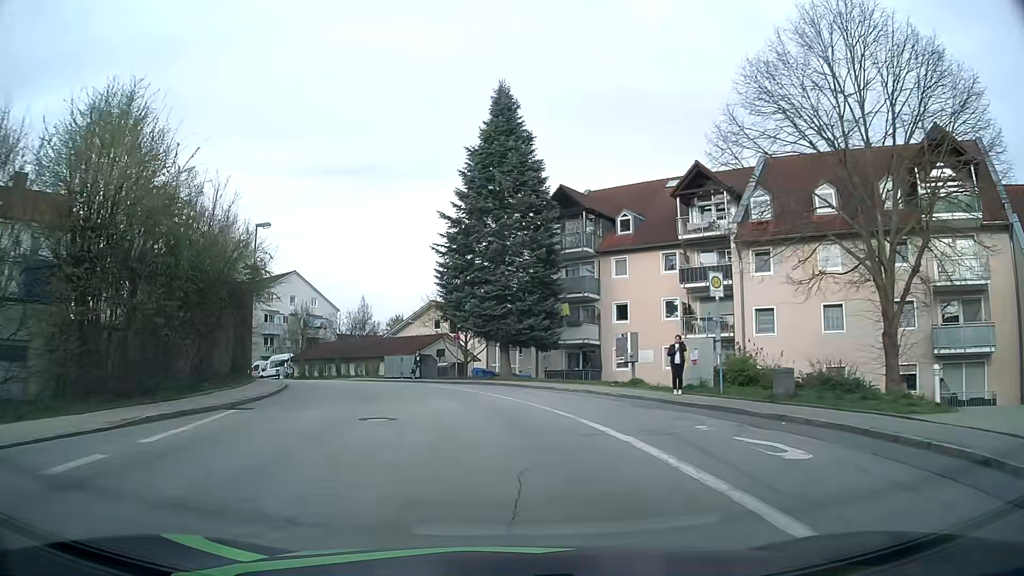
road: residential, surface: asphalt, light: Day
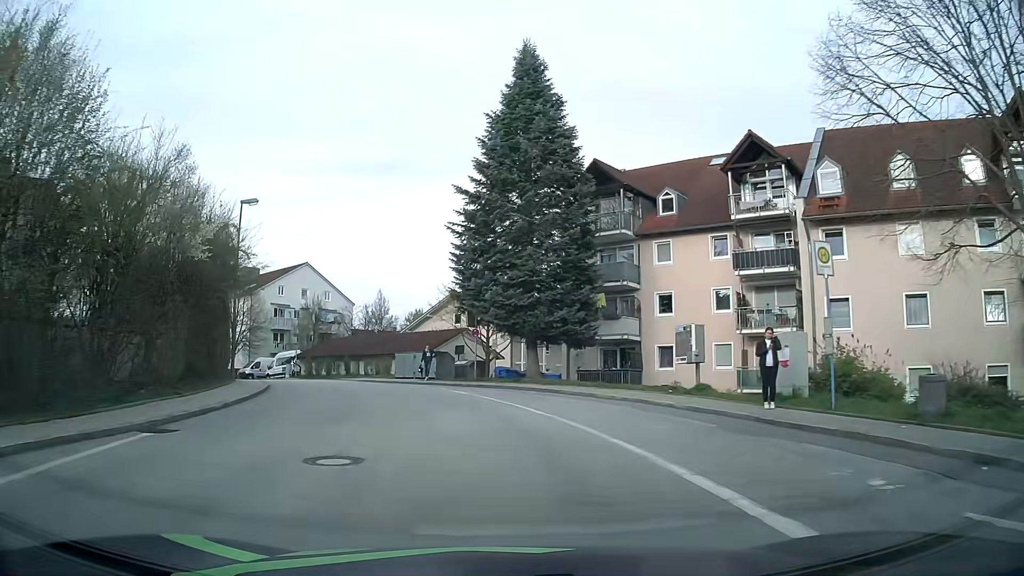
(-0.1, +5.3) m; -1°
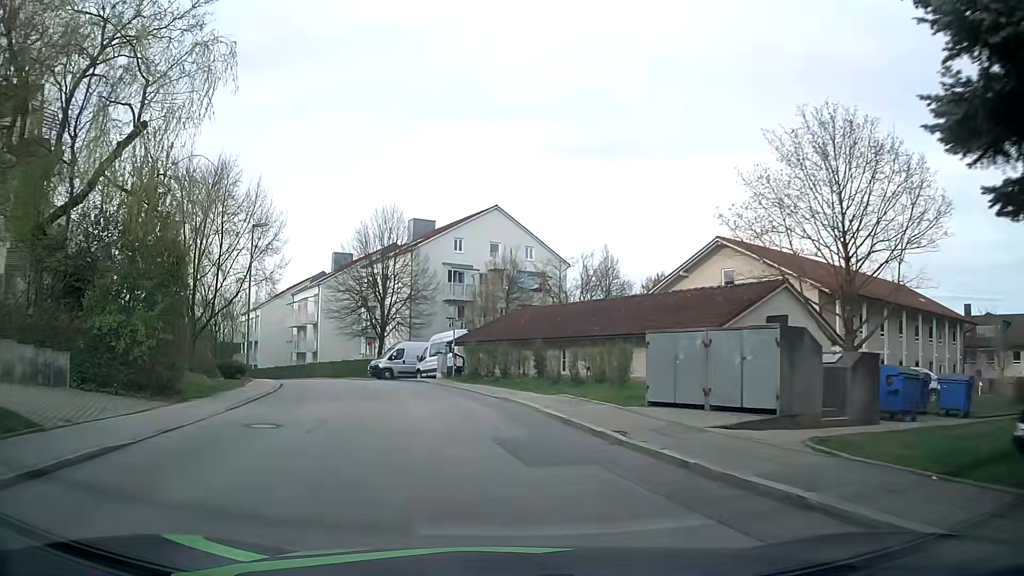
(-4.3, +25.6) m; -20°
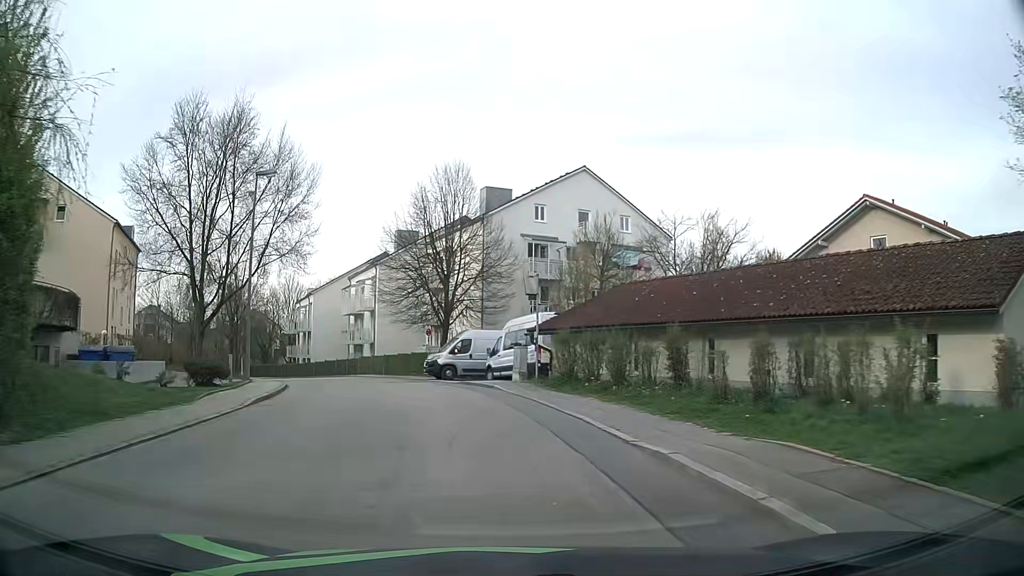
(-0.6, +9.9) m; -6°
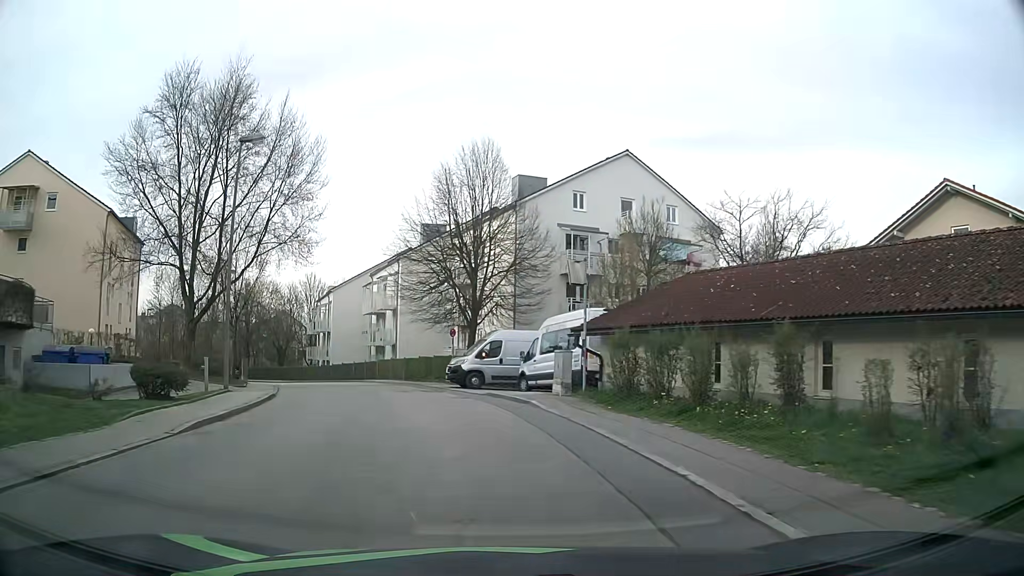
(-0.1, +4.8) m; -3°
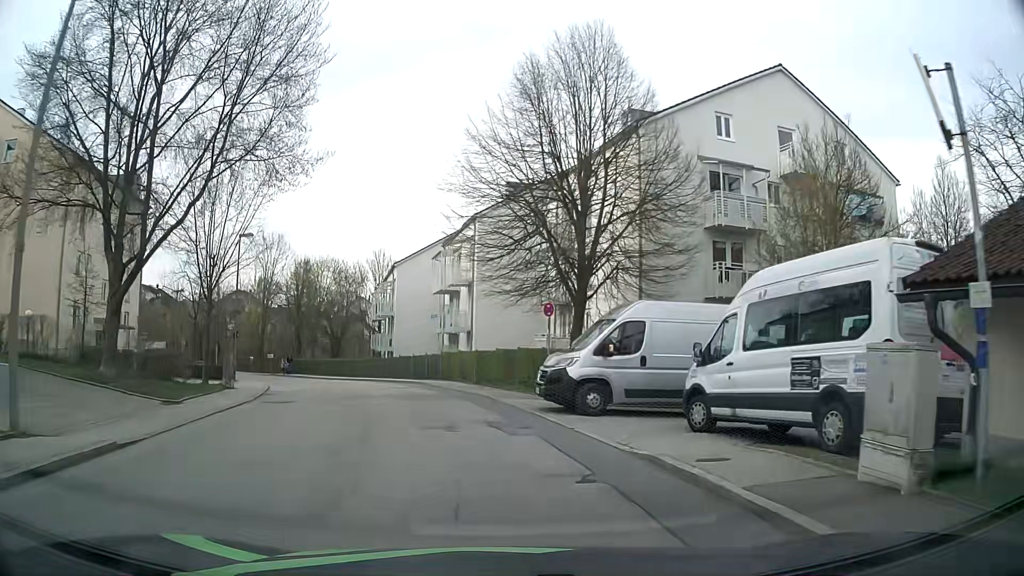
(-0.9, +12.8) m; -8°
